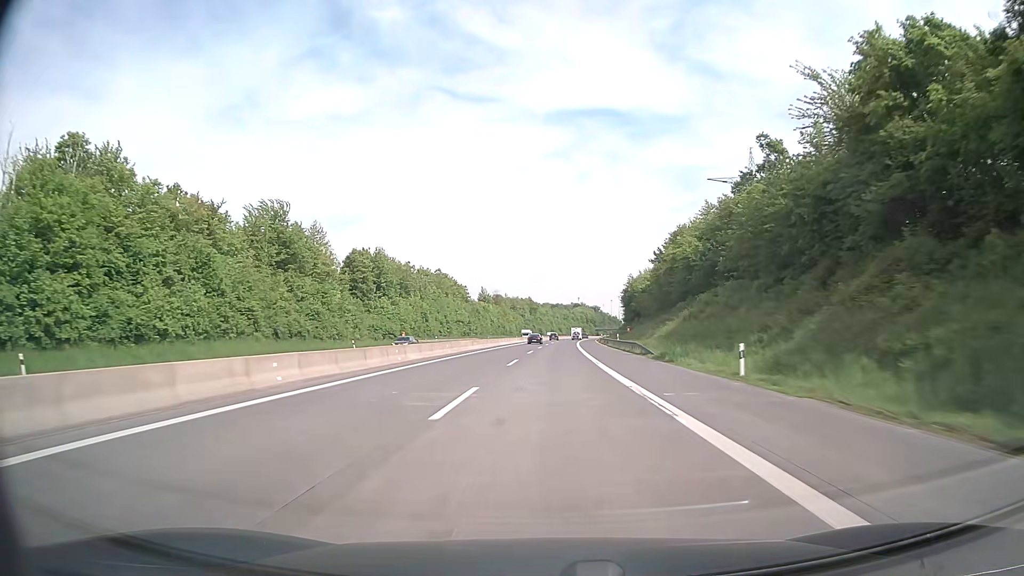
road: motorway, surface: asphalt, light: Day
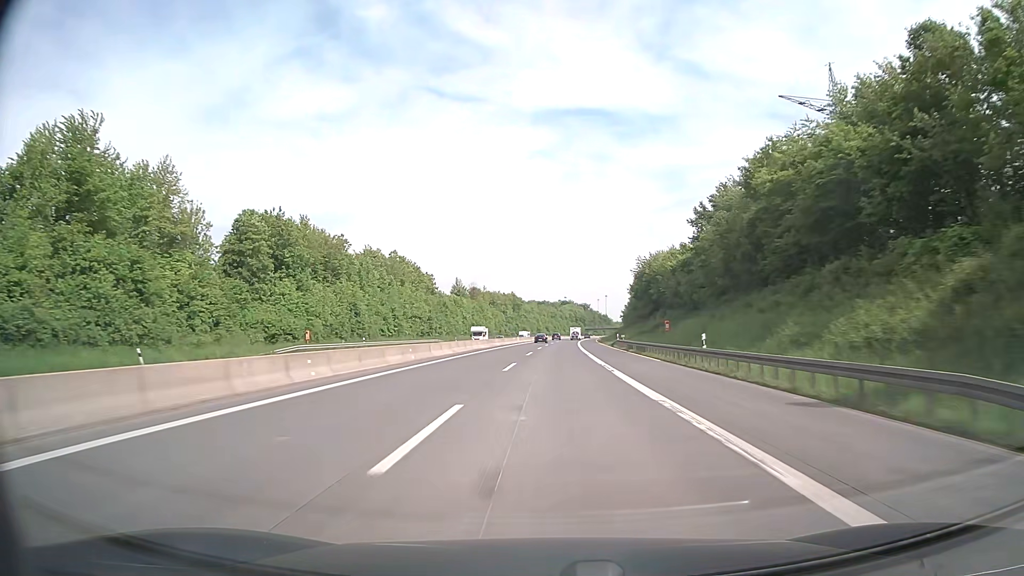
(+0.4, +39.7) m; +1°
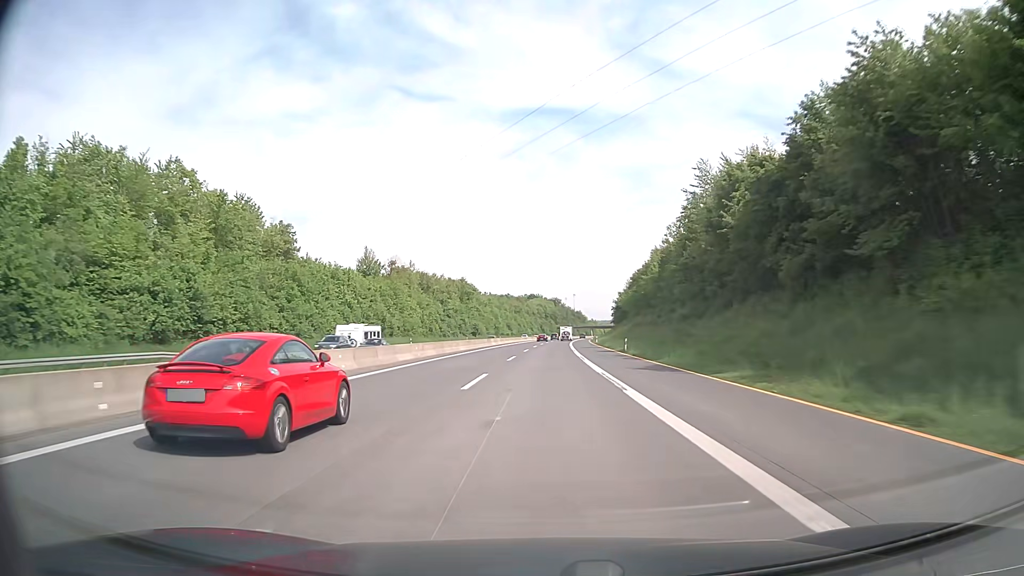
(+2.2, +79.5) m; +3°
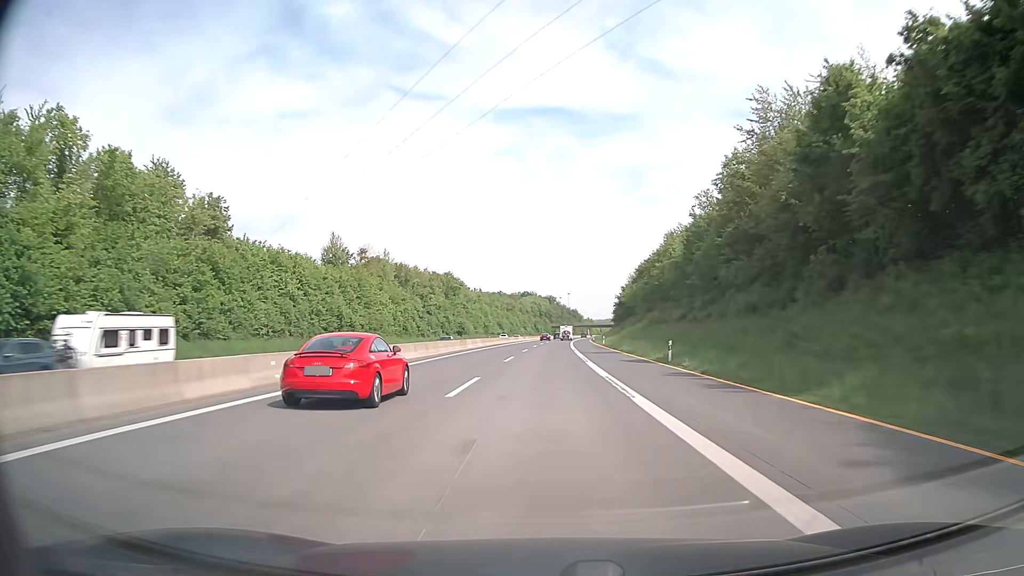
(+0.1, +19.9) m; +1°
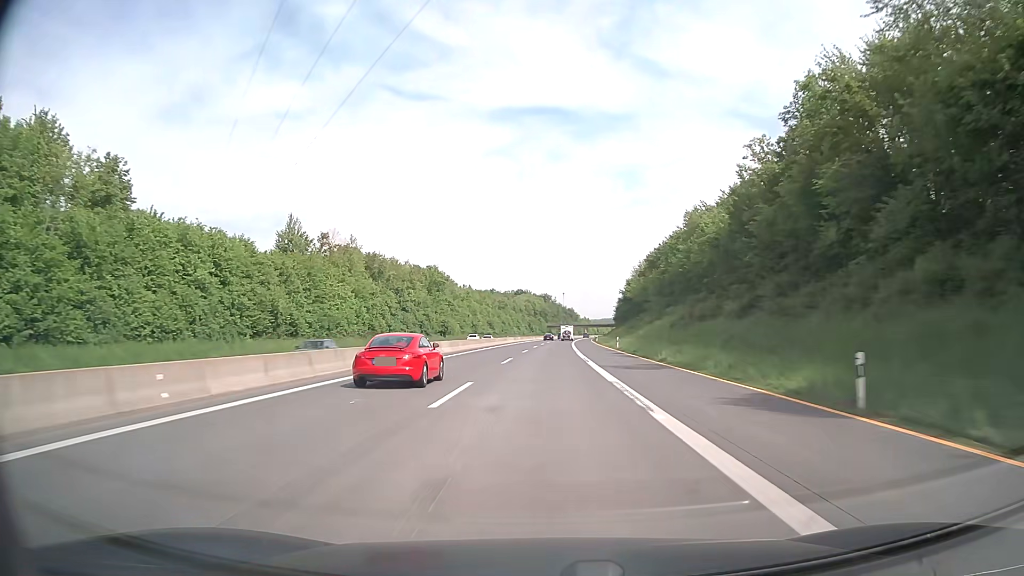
(+0.1, +19.9) m; 0°
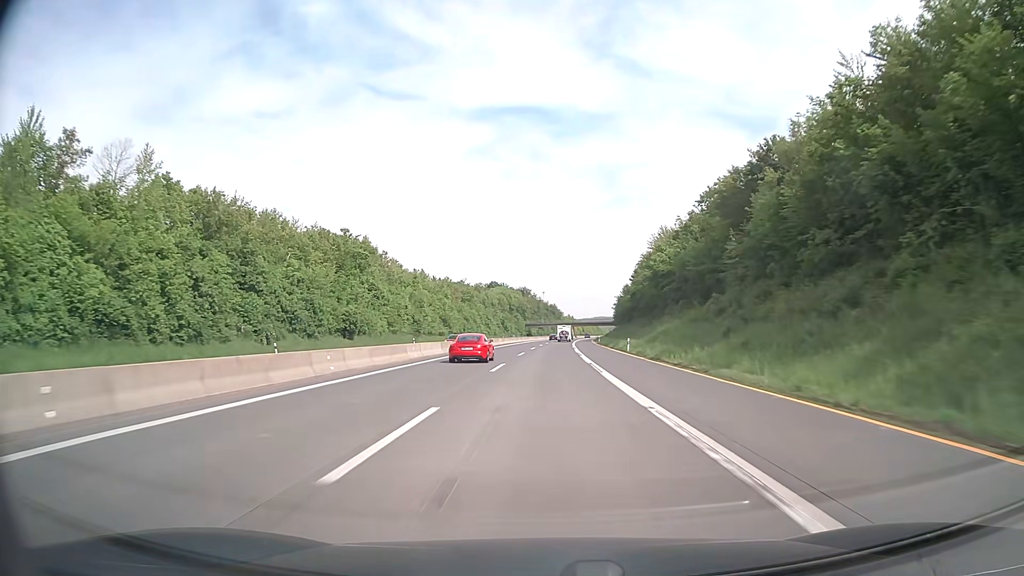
(+0.9, +59.6) m; +2°
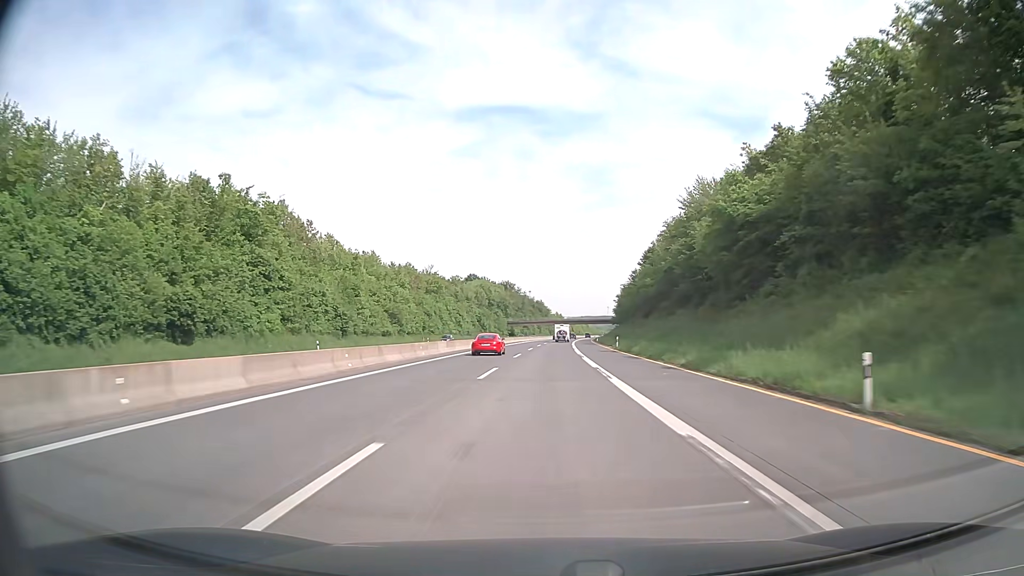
(+0.4, +39.8) m; +1°
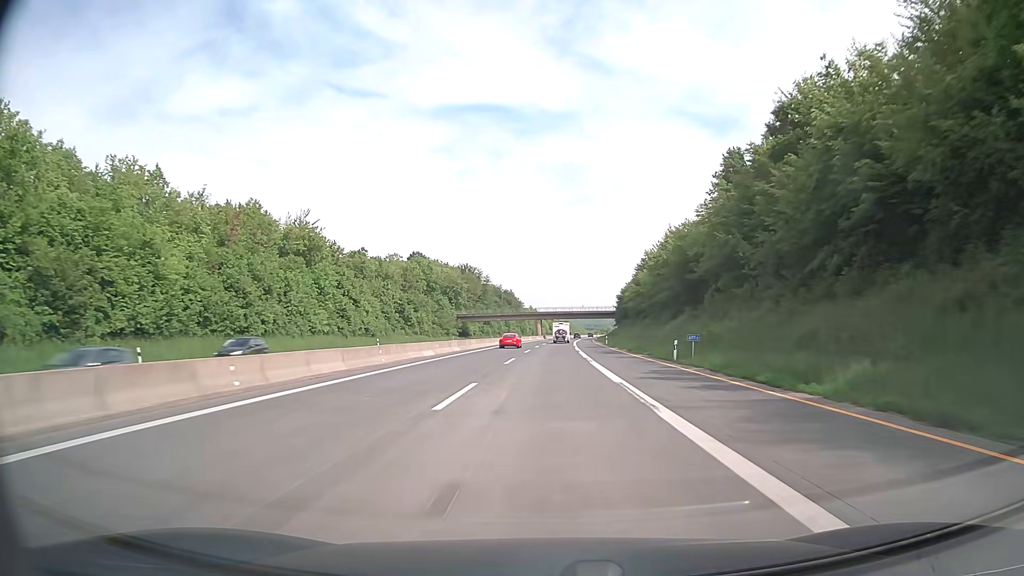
(+1.7, +79.4) m; +2°
(0, +10) (0, +20) (0, +30) (0, +40) (+1, +50) (+1, +60) (+1, +70) (+2, +80) (+2, +90) (+2, +100) m
